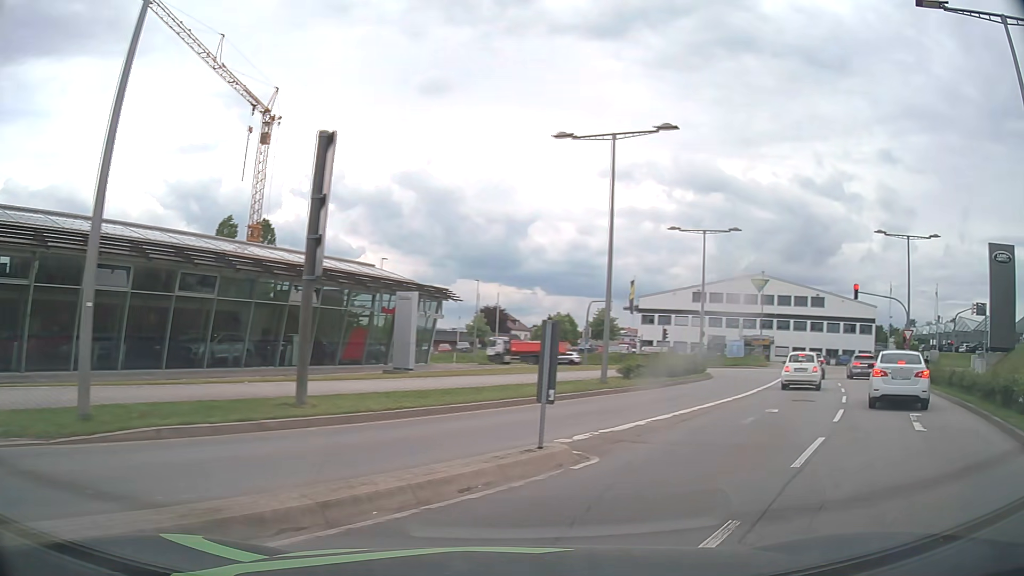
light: Day
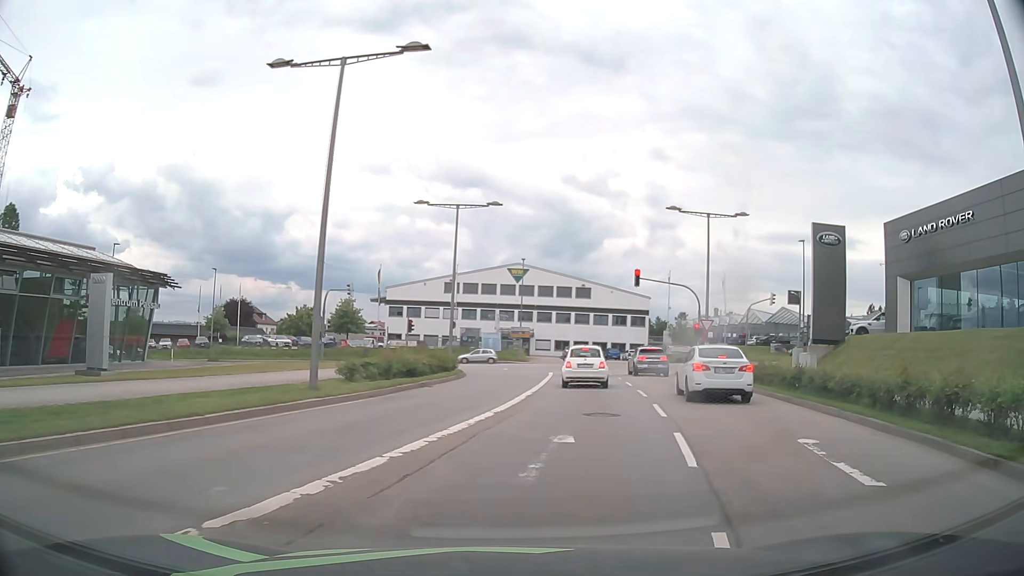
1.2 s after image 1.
(+1.3, +6.5) m; +20°
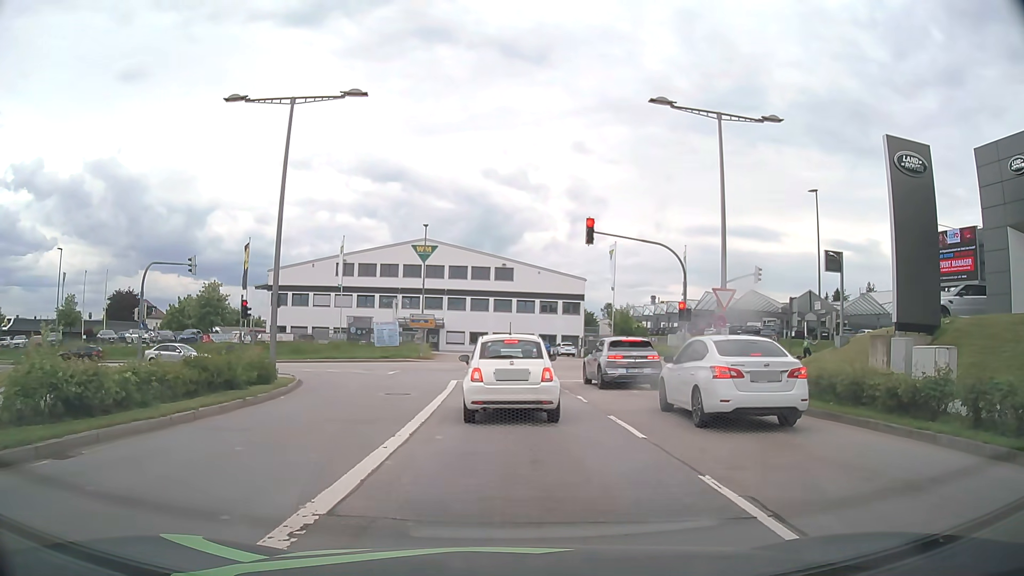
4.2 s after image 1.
(+1.4, +15.9) m; +6°
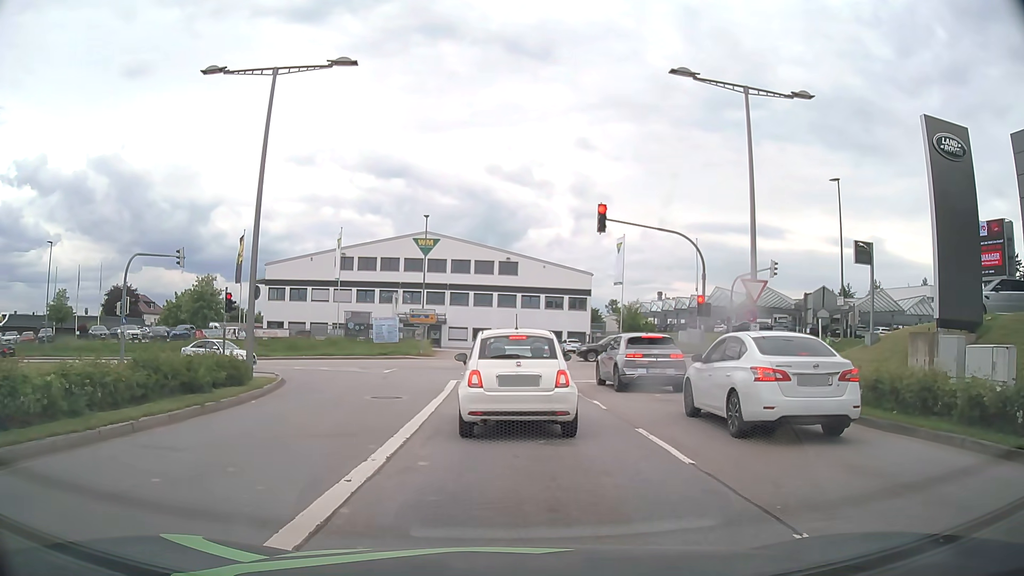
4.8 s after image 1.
(0.0, +2.2) m; 0°
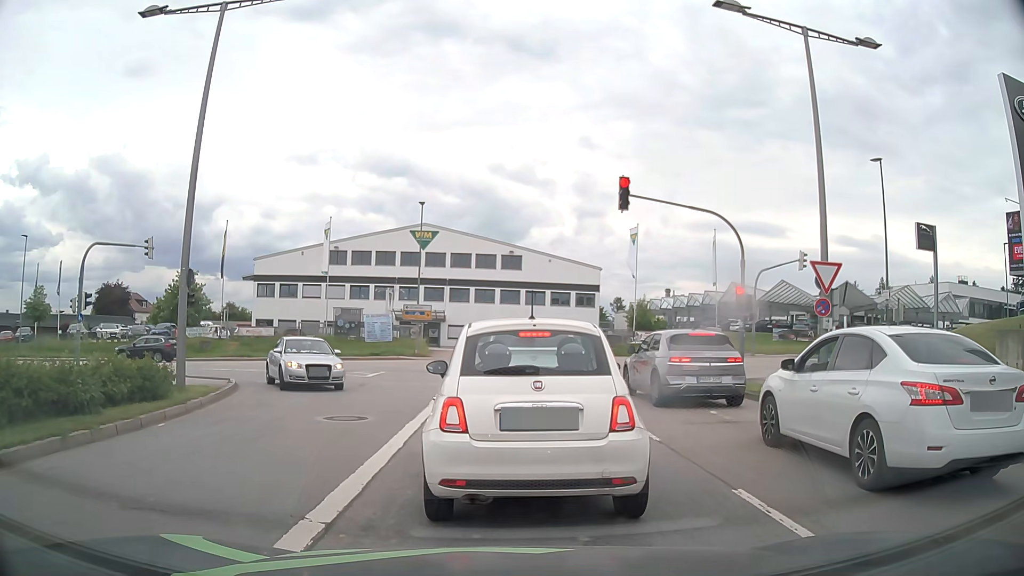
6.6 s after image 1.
(0.0, +4.1) m; 0°
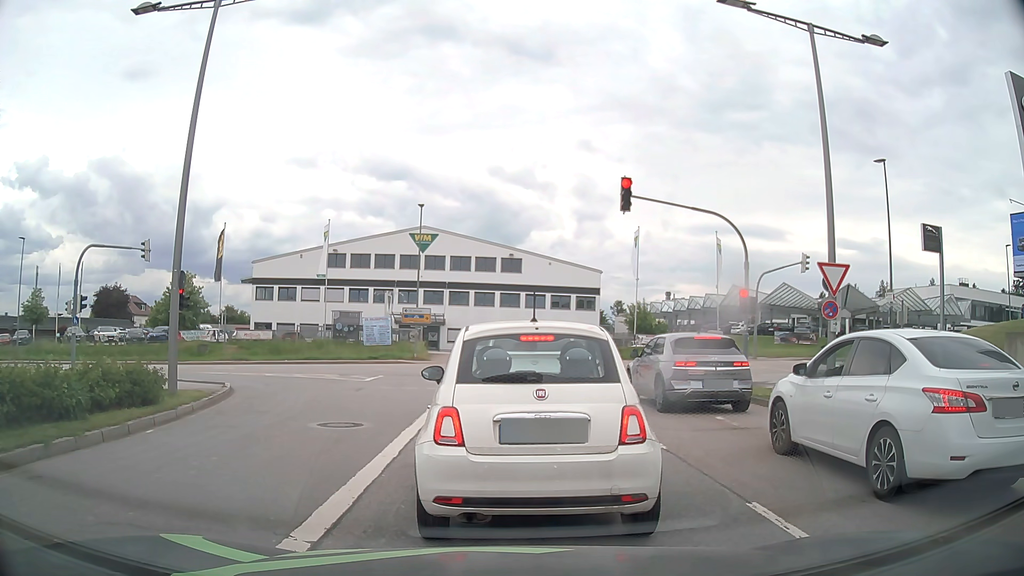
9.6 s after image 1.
(0.0, +0.5) m; 0°
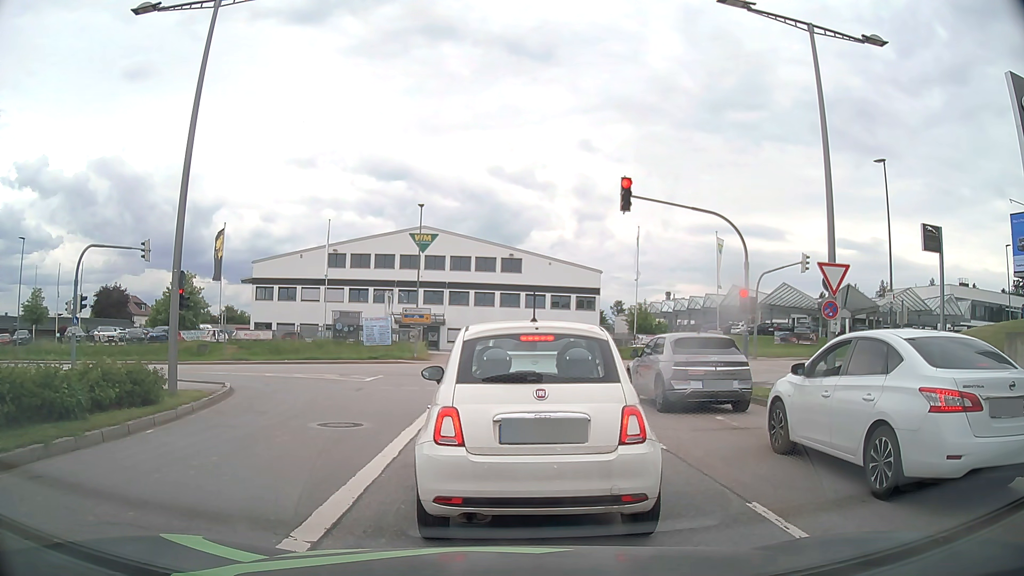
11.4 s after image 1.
(0.0, 0.0) m; 0°
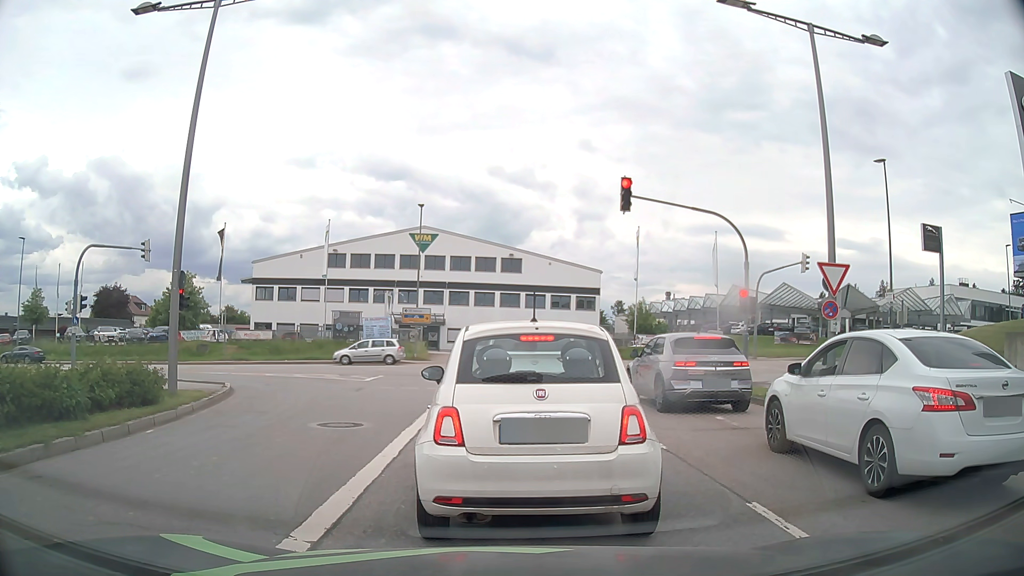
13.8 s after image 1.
(0.0, 0.0) m; 0°
(0, +10) (0, +20) (-3, +30) (-9, +37) (-18, +41) (-28, +43) (-38, +43) (-48, +42) (-58, +42) (-68, +42) m
